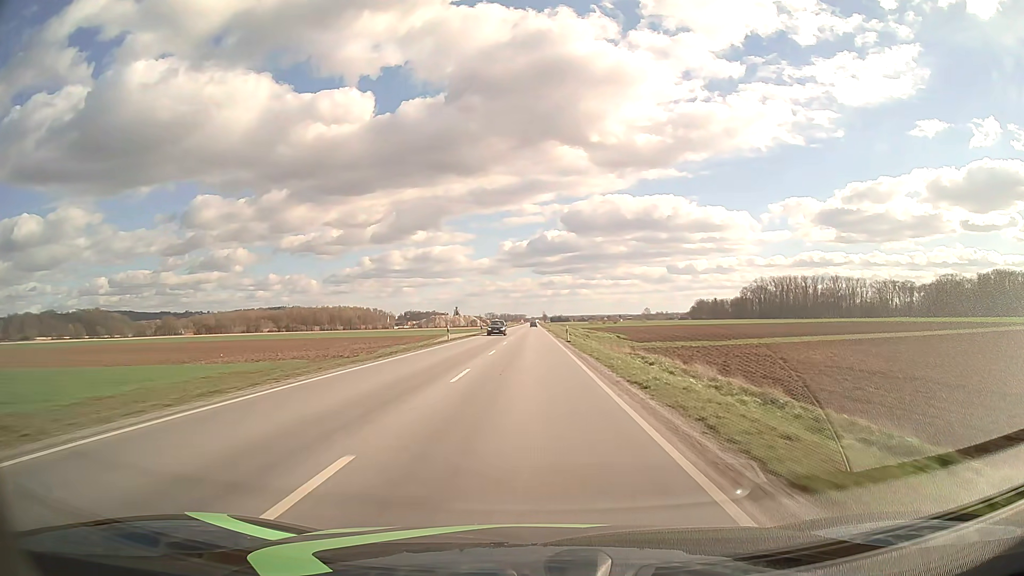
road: primary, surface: asphalt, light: Day
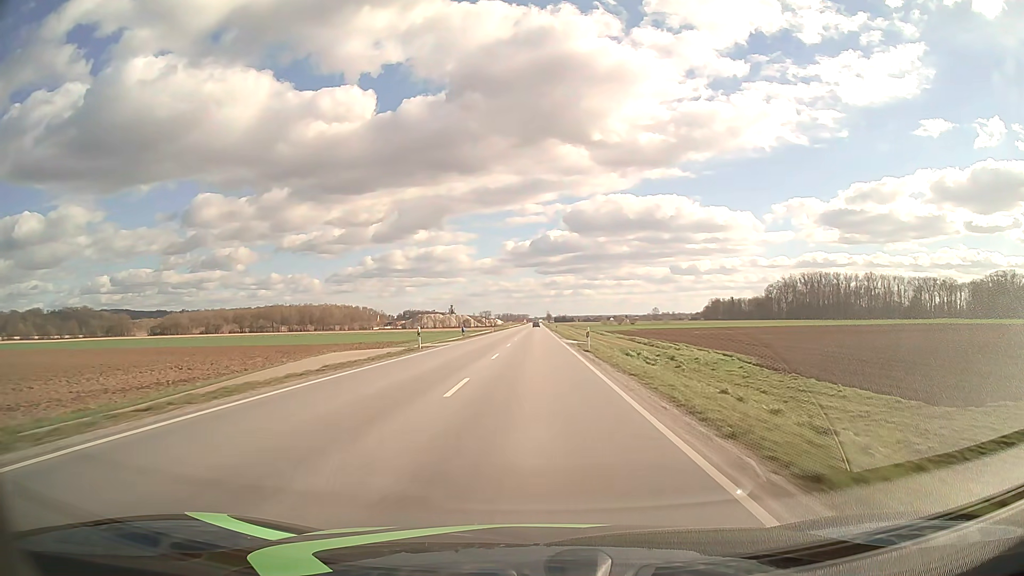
(-0.1, +63.4) m; 0°
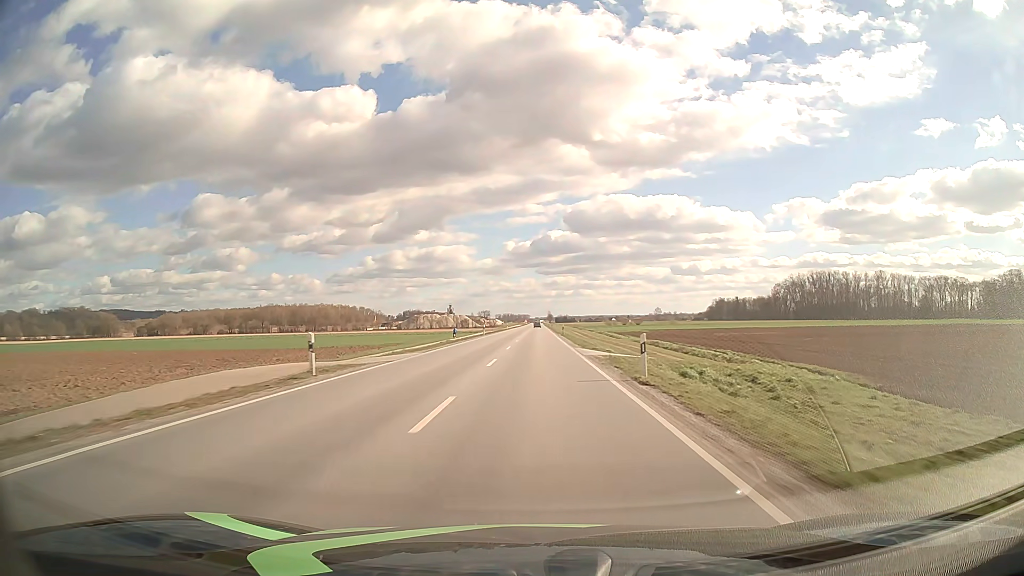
(0.0, +15.9) m; 0°
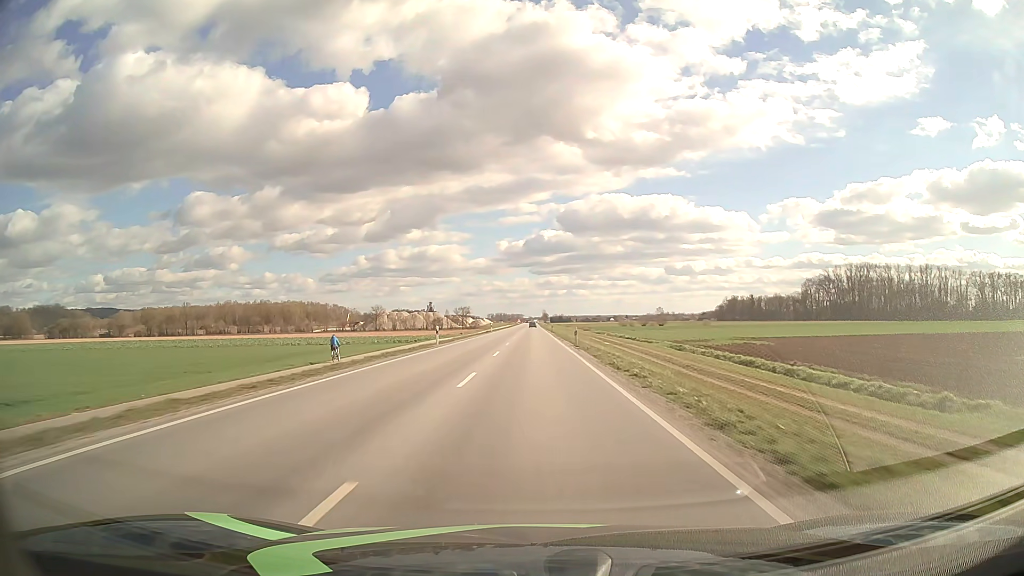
(+0.4, +79.2) m; 0°
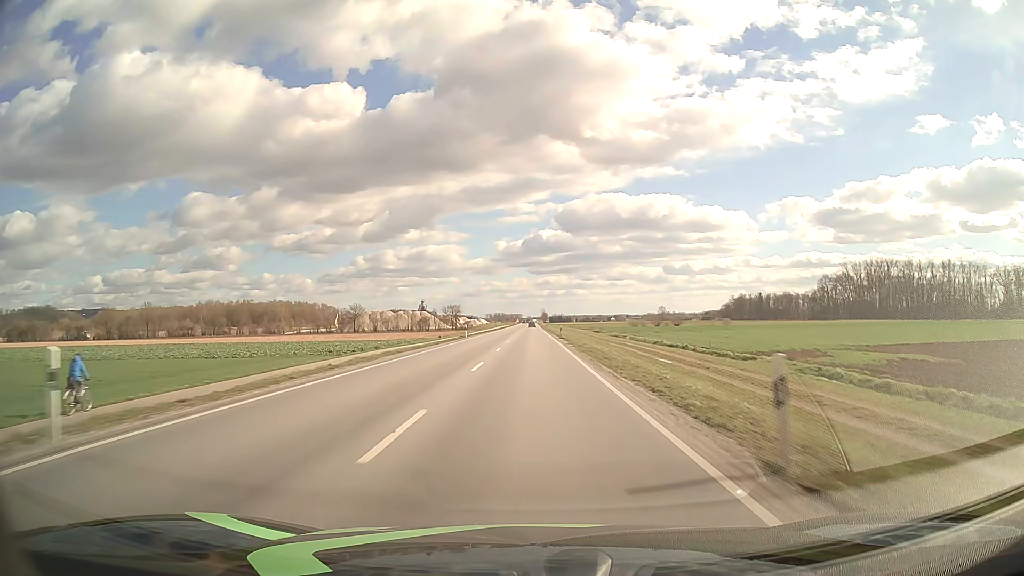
(+0.1, +31.7) m; 0°
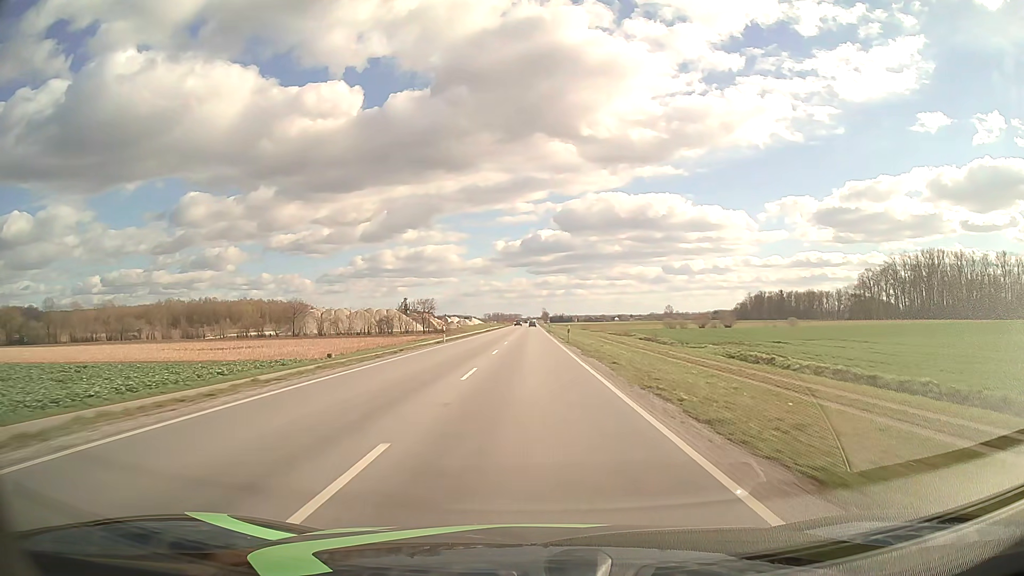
(-0.2, +63.4) m; 0°
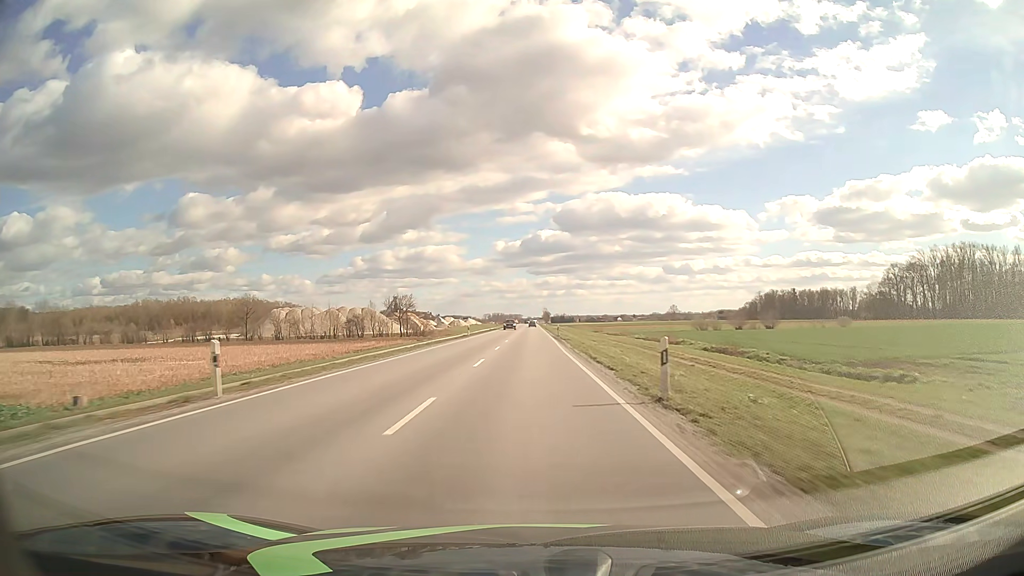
(0.0, +31.7) m; 0°
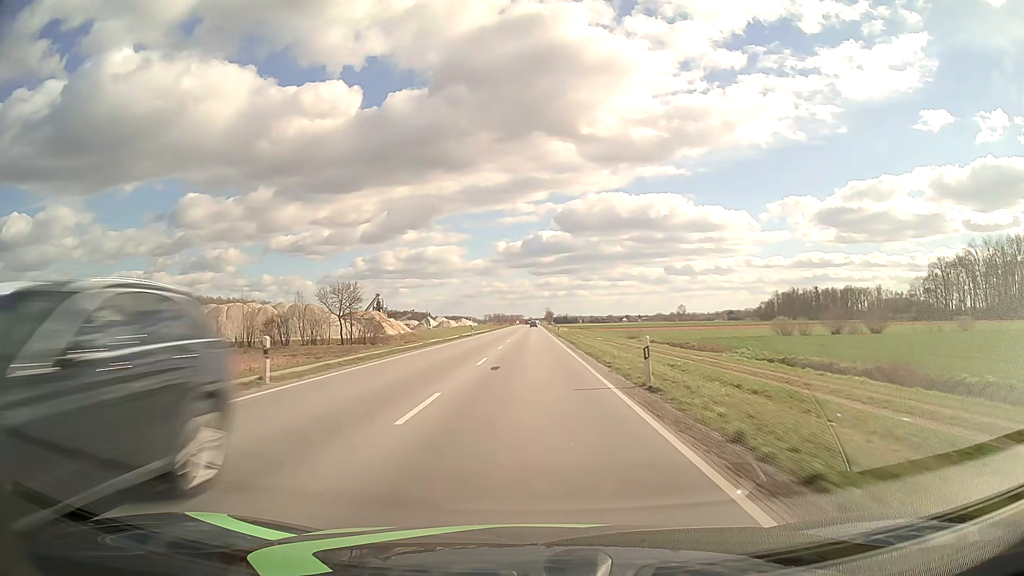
(-0.1, +47.6) m; 0°
(0, +10) (0, +20) (0, +30) (0, +40) (0, +50) (0, +60) (0, +70) (0, +80) (0, +90) (0, +100) m
